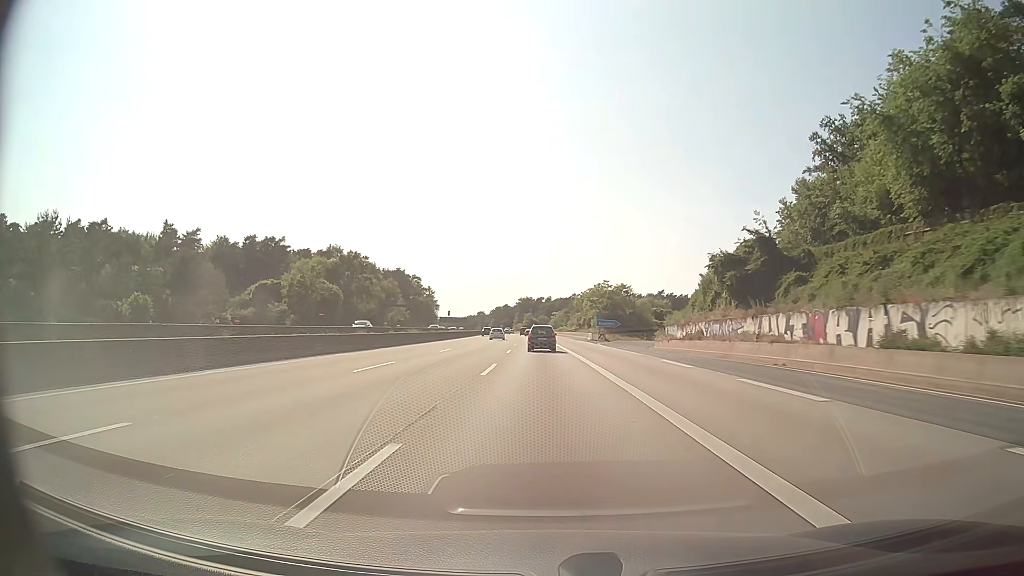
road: motorway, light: Day
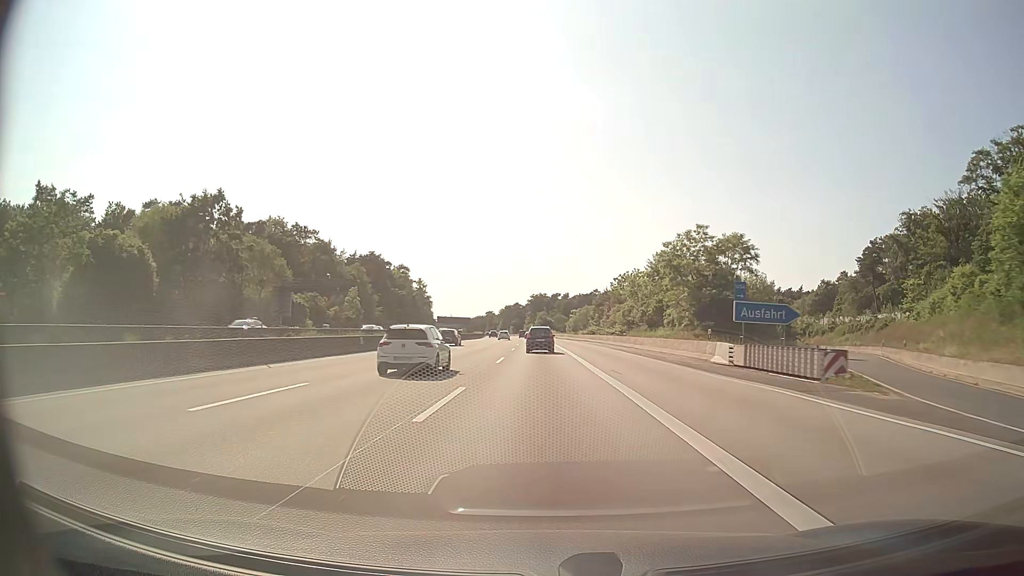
(-0.5, +64.2) m; -1°
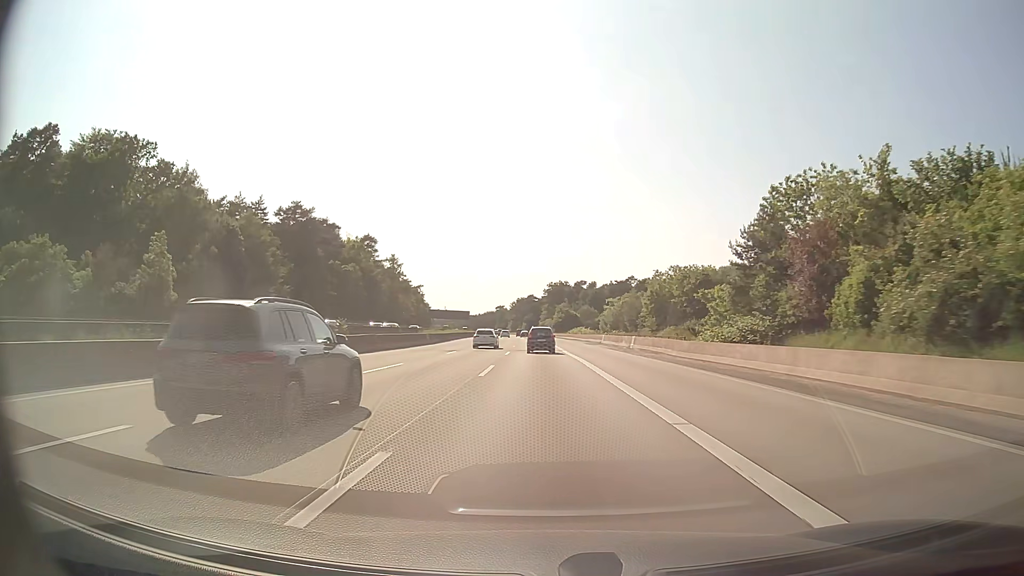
(-0.9, +80.5) m; -1°
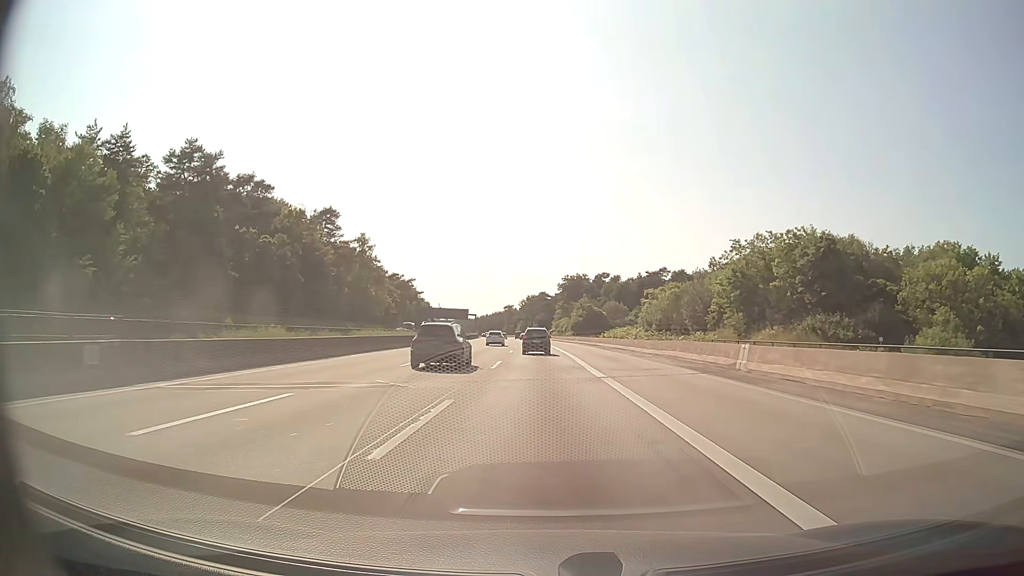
(-0.4, +48.5) m; -1°
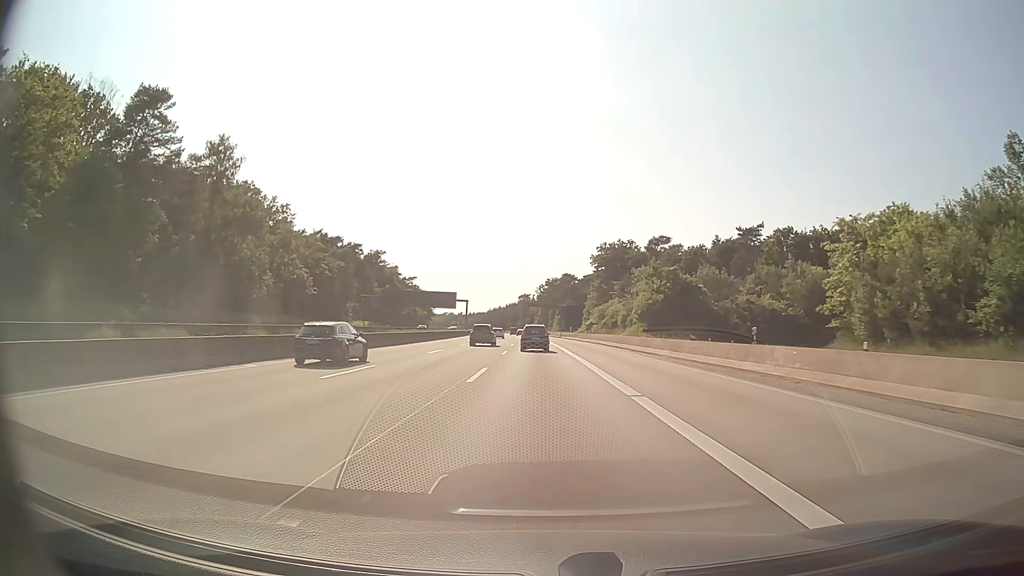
(-1.4, +80.9) m; -2°
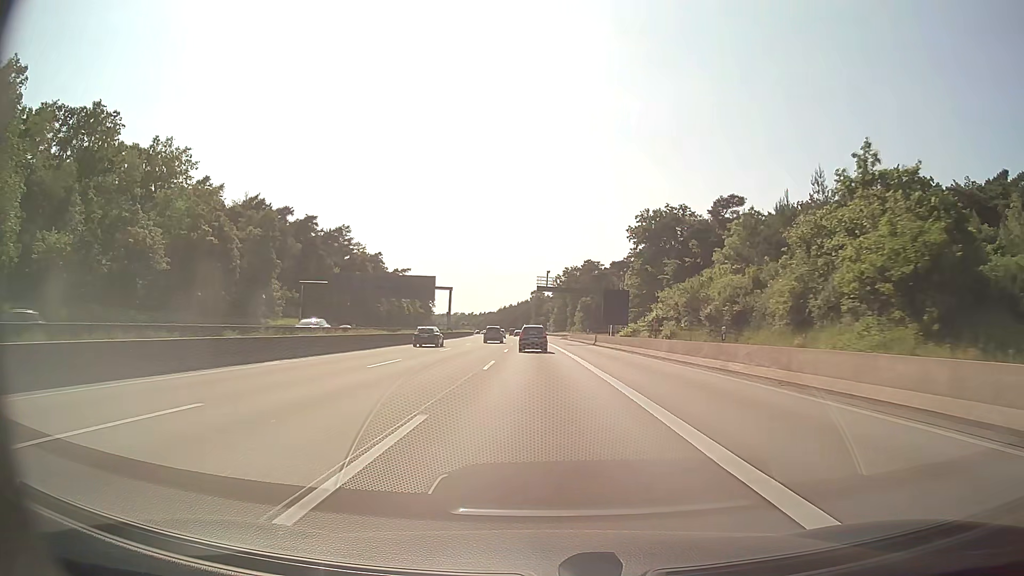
(-0.5, +48.8) m; -1°
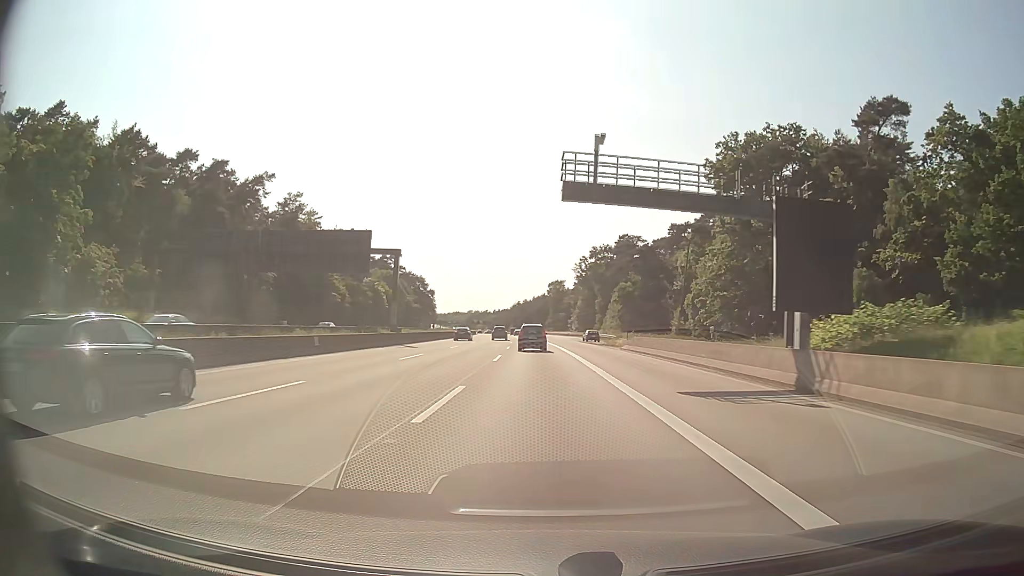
(-0.7, +49.0) m; -2°
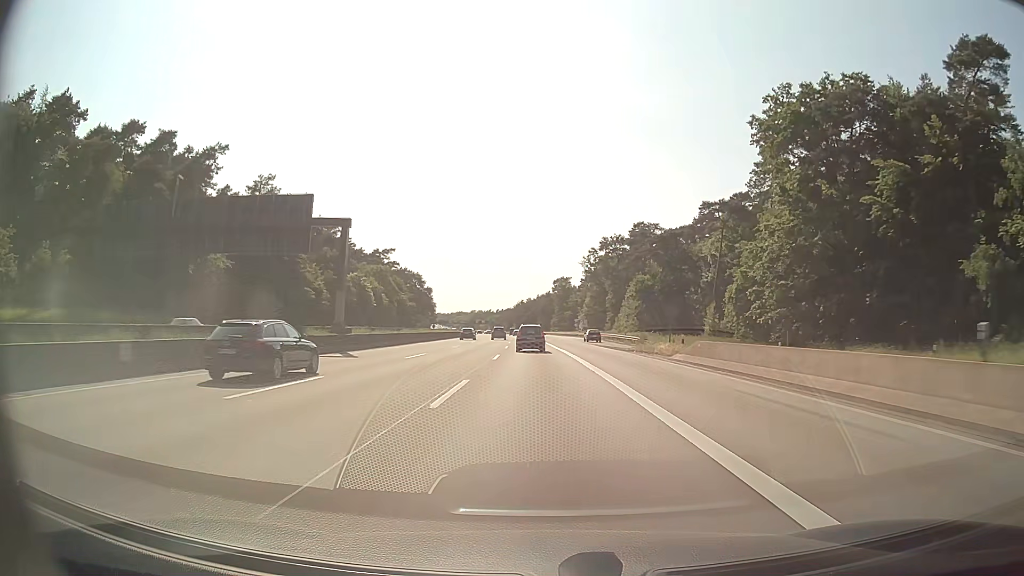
(0.0, +16.4) m; 0°
(0, +10) (0, +20) (0, +30) (0, +40) (-1, +50) (-1, +60) (-1, +70) (-2, +80) (-2, +90) (-3, +100) m
